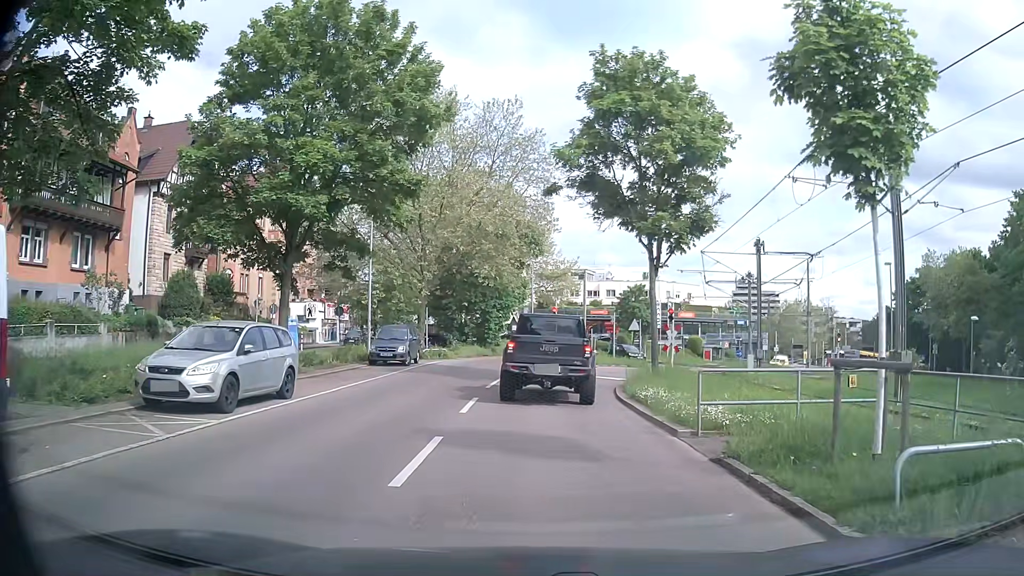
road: secondary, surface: asphalt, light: Day
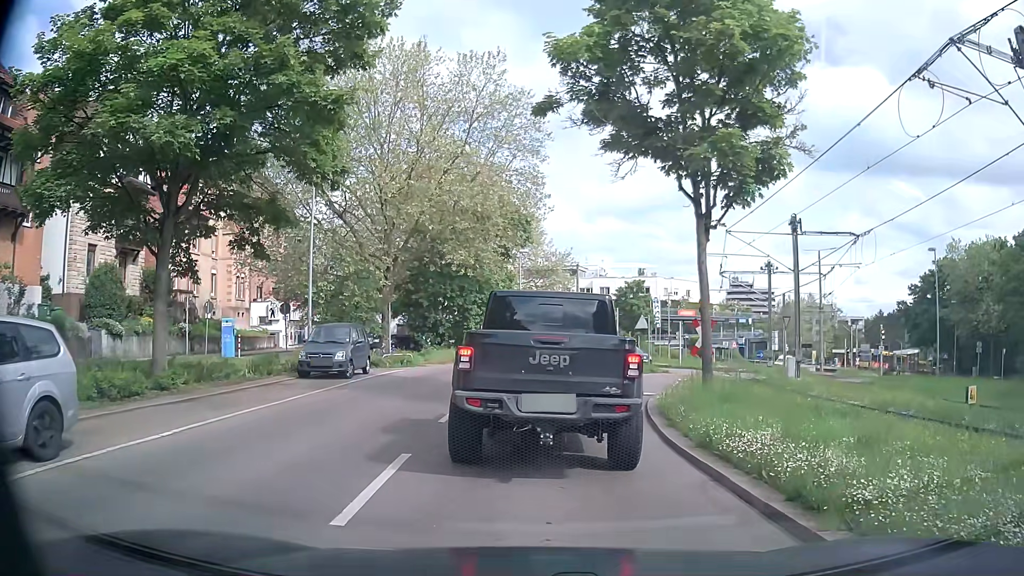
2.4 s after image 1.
(+0.2, +7.2) m; +2°
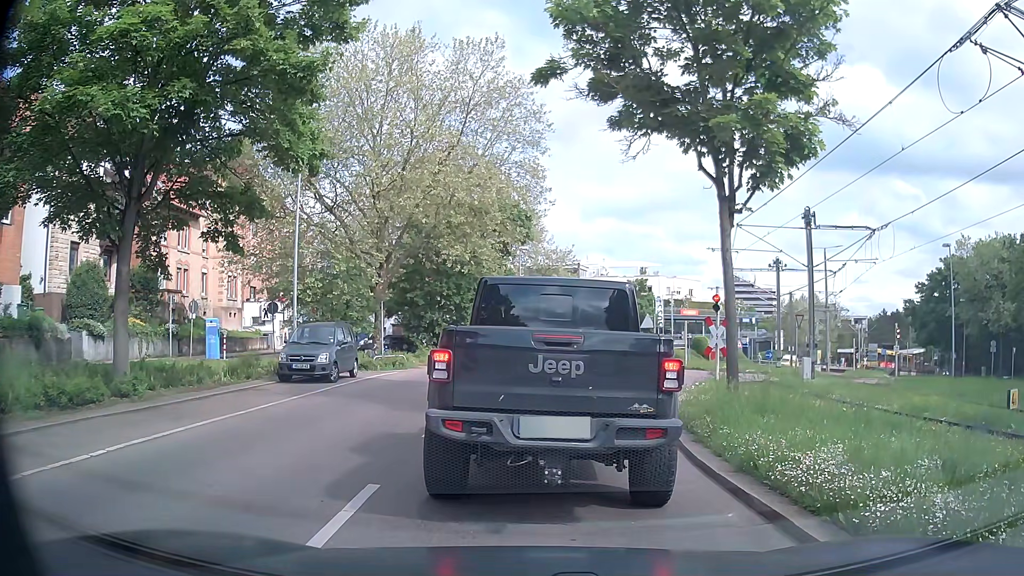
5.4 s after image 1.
(0.0, +1.6) m; -2°
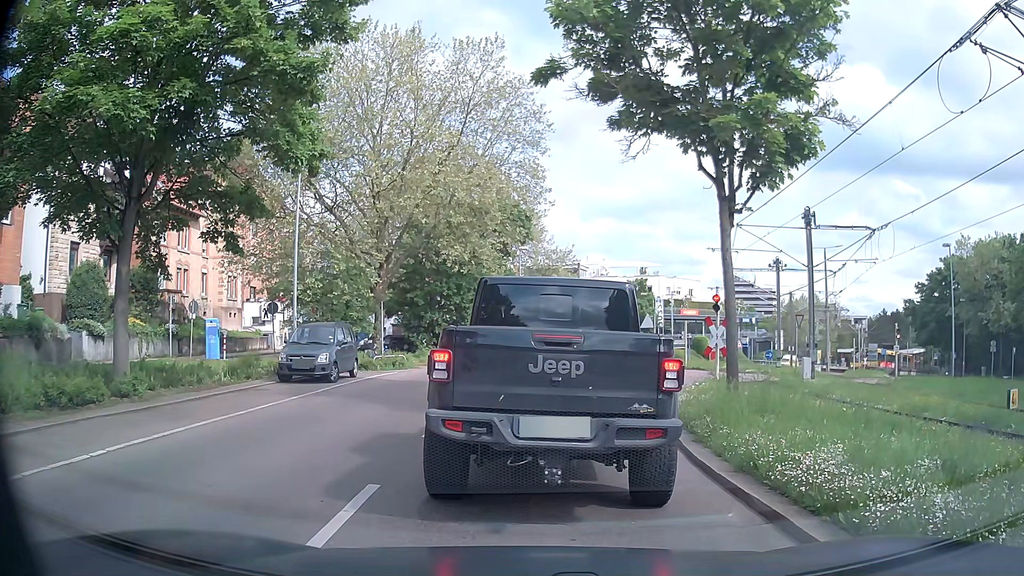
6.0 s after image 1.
(0.0, 0.0) m; 0°
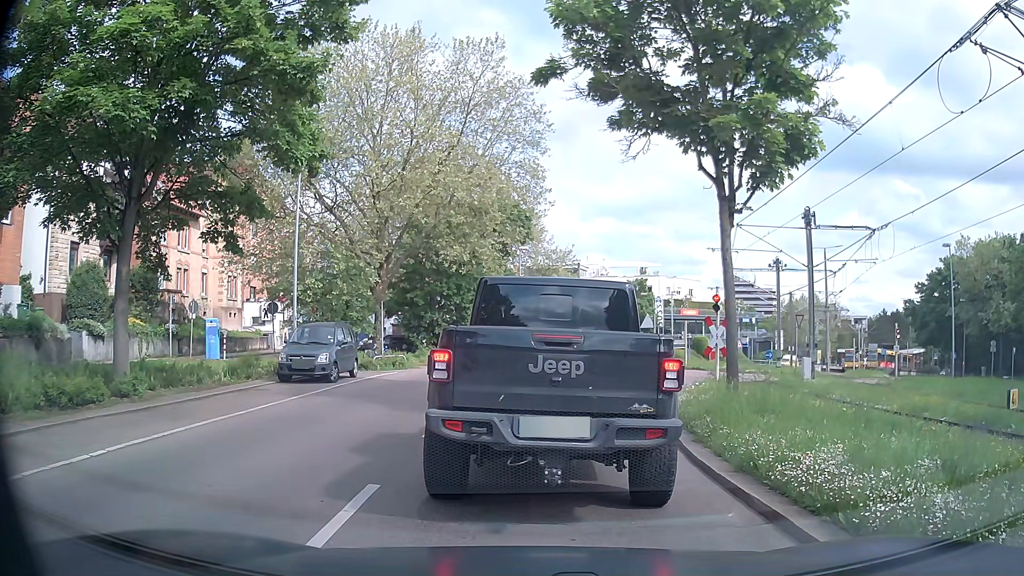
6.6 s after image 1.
(0.0, 0.0) m; 0°
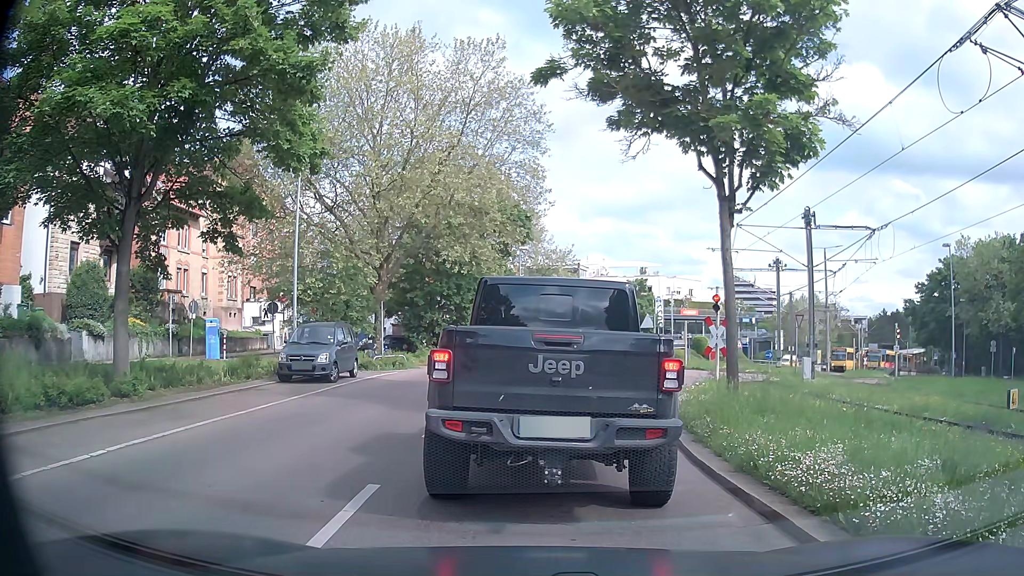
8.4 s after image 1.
(0.0, 0.0) m; 0°
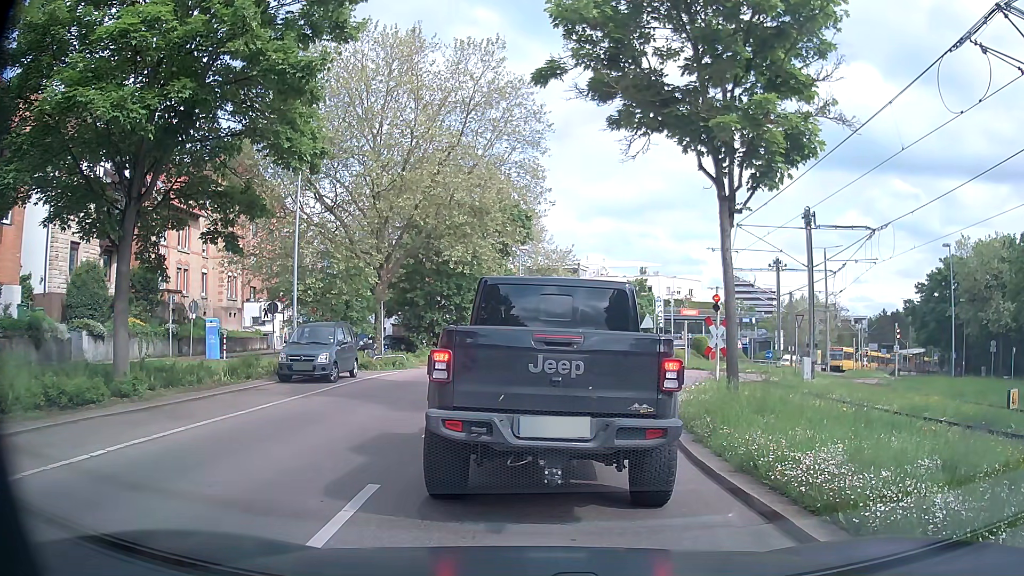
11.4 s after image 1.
(0.0, 0.0) m; 0°
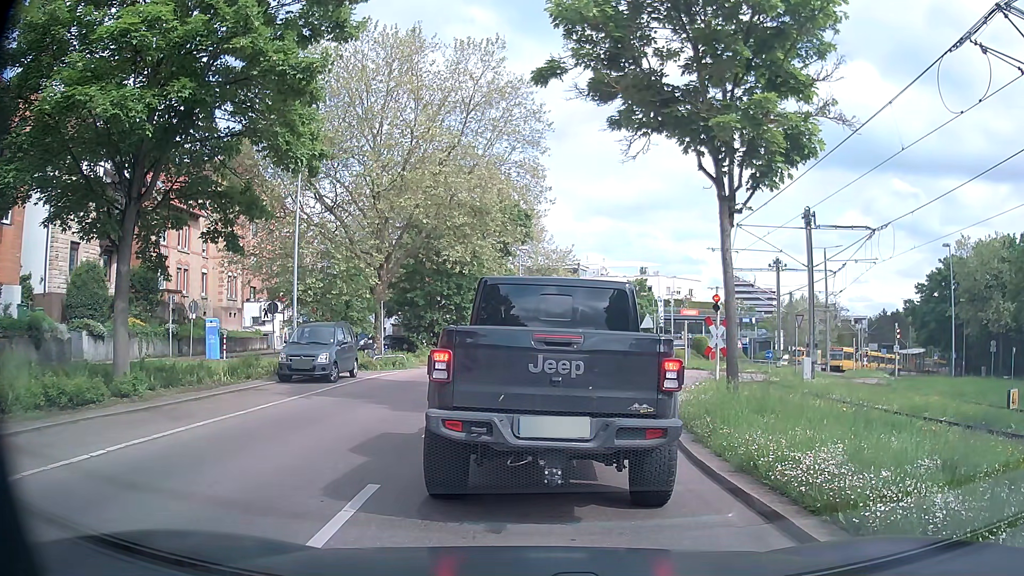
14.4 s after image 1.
(0.0, 0.0) m; 0°
(0, +10) (+2, +20) (+6, +29) (+13, +35) (+23, +39) (+31, +45) (+37, +53) (+43, +61) (+48, +69) (+55, +77) m
